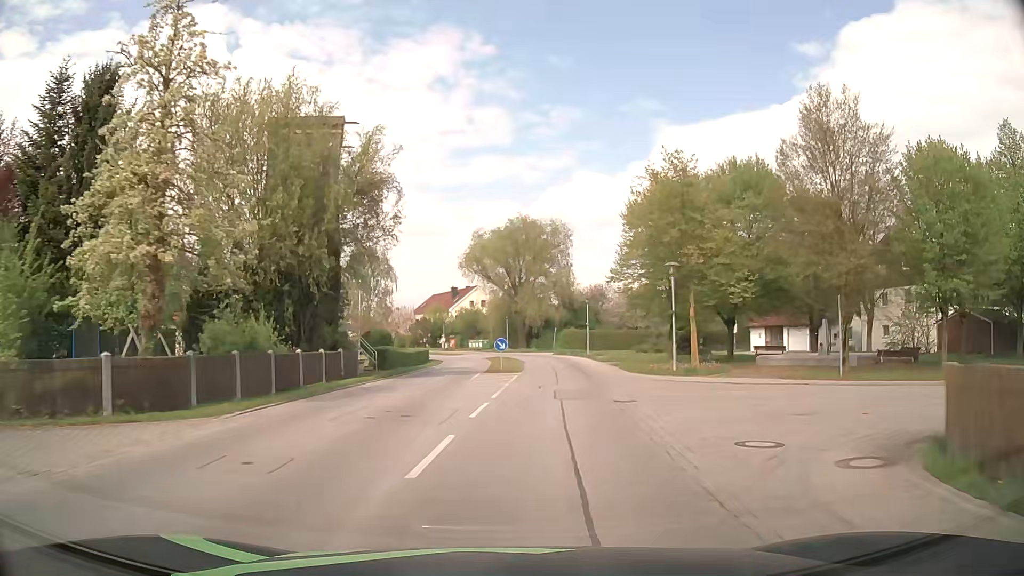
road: secondary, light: Day
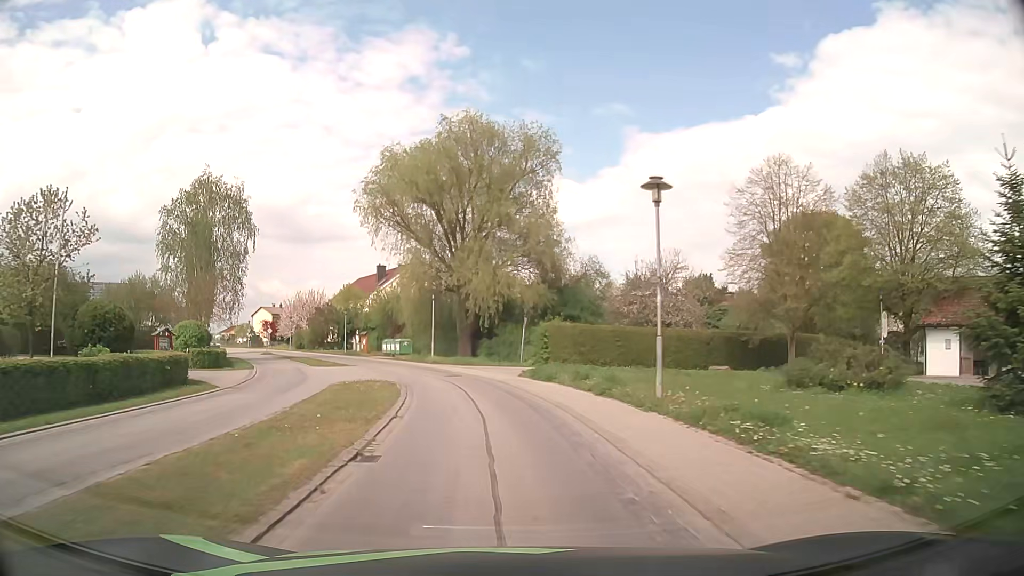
(+2.5, +38.0) m; +3°
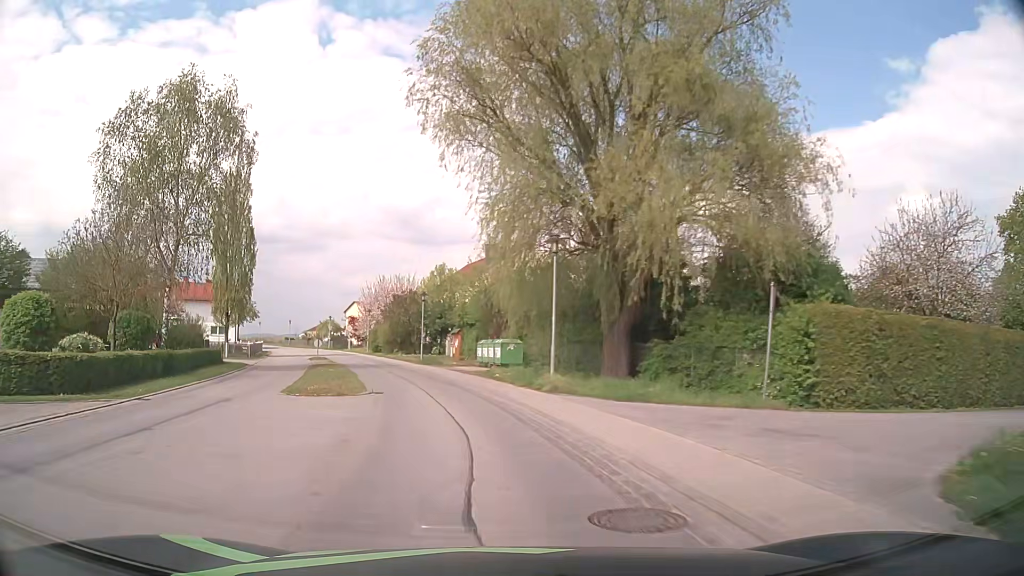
(-1.9, +22.7) m; -11°
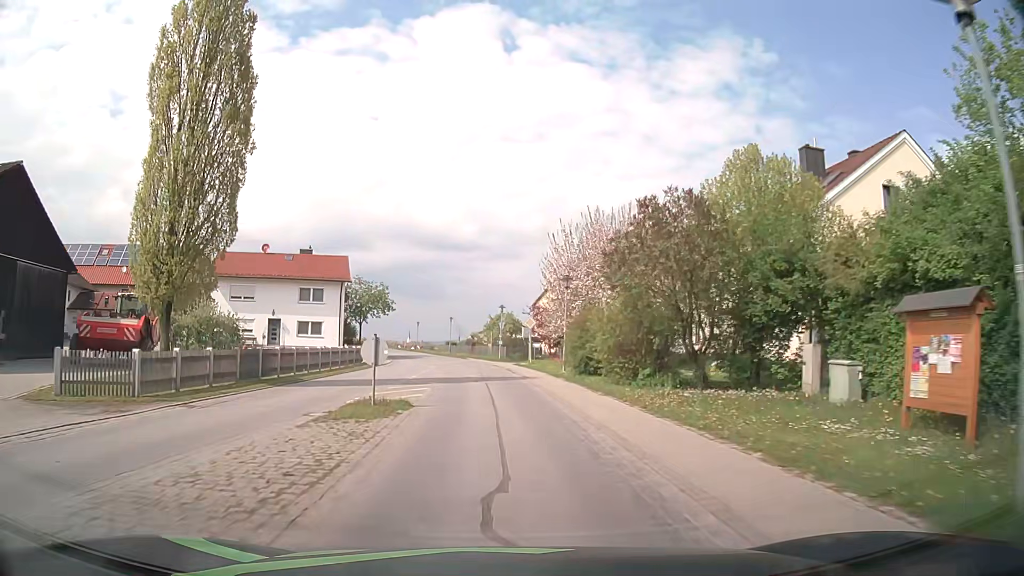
(-7.2, +37.2) m; -17°
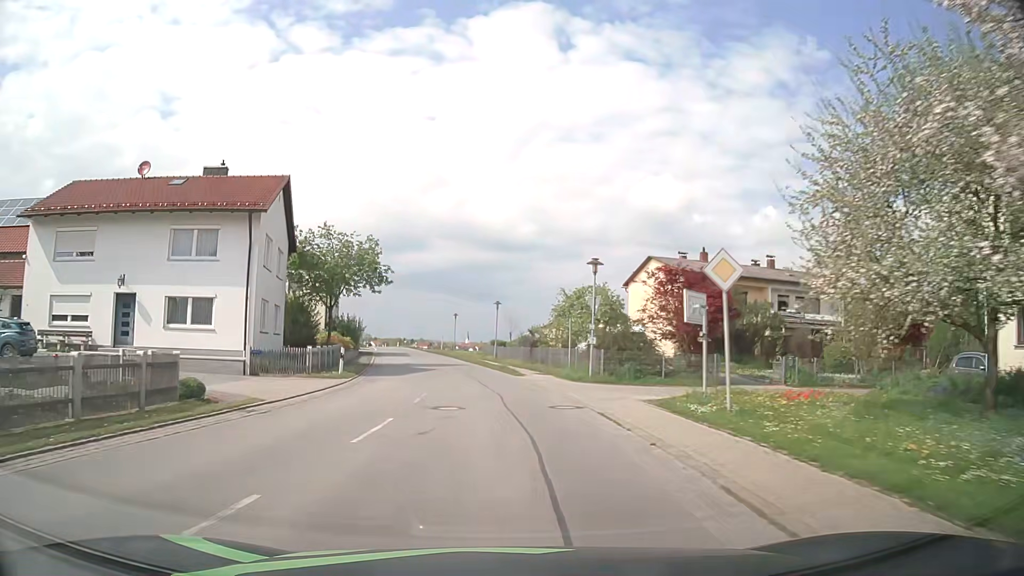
(-1.5, +30.4) m; -6°
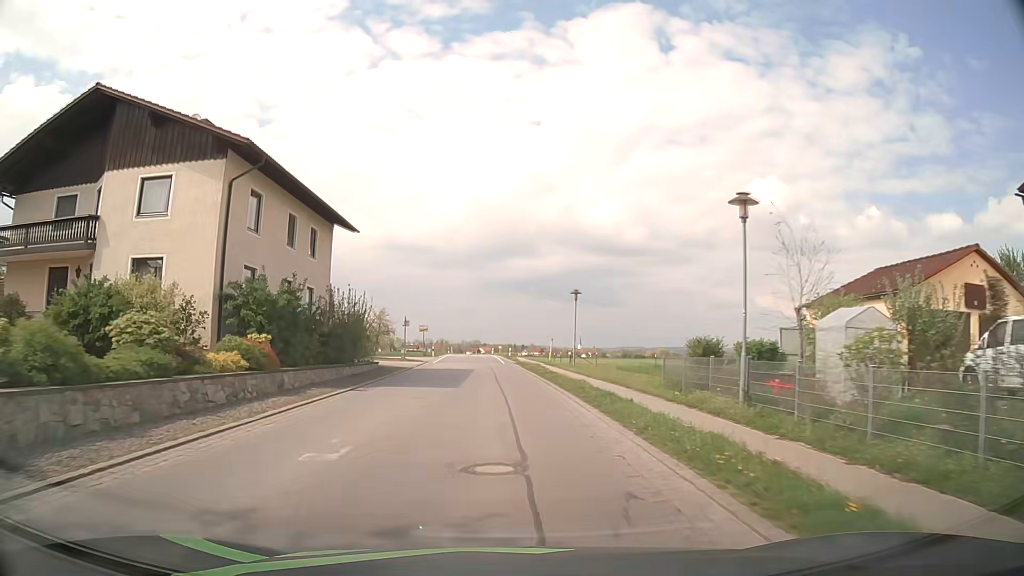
(-2.7, +38.0) m; -9°
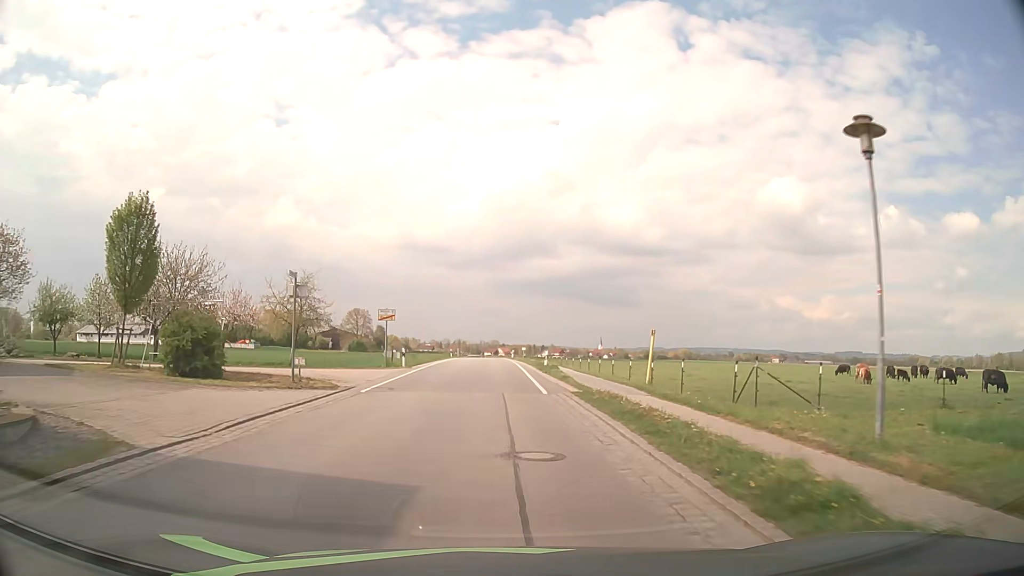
(-0.7, +30.4) m; -2°
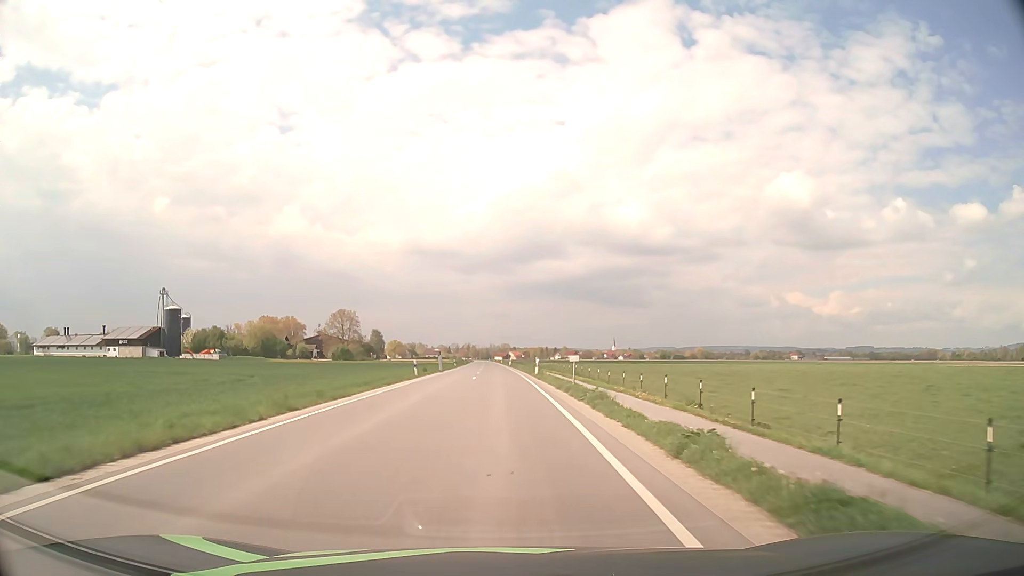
(-0.3, +38.7) m; -1°
(0, +10) (0, +20) (0, +30) (0, +40) (-1, +50) (-1, +60) (-1, +70) (-2, +80) (-2, +90) (-2, +100) m
